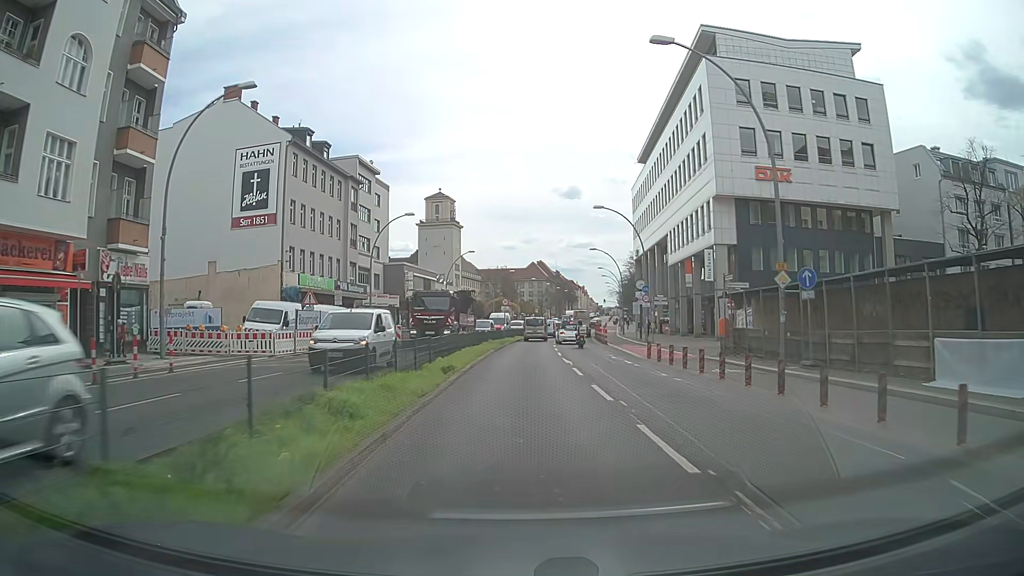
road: primary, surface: asphalt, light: Day
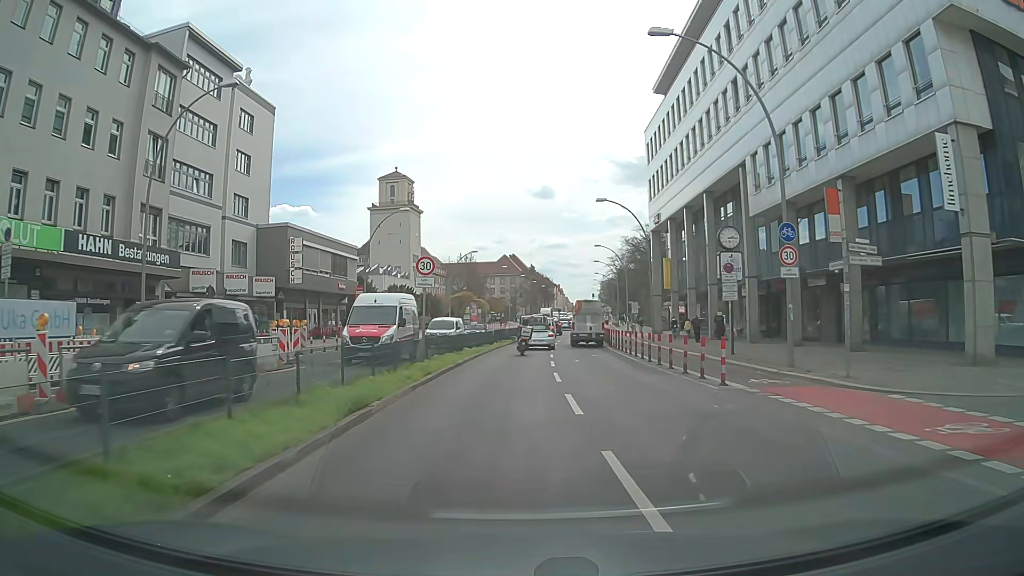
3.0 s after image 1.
(+1.2, +31.9) m; +2°
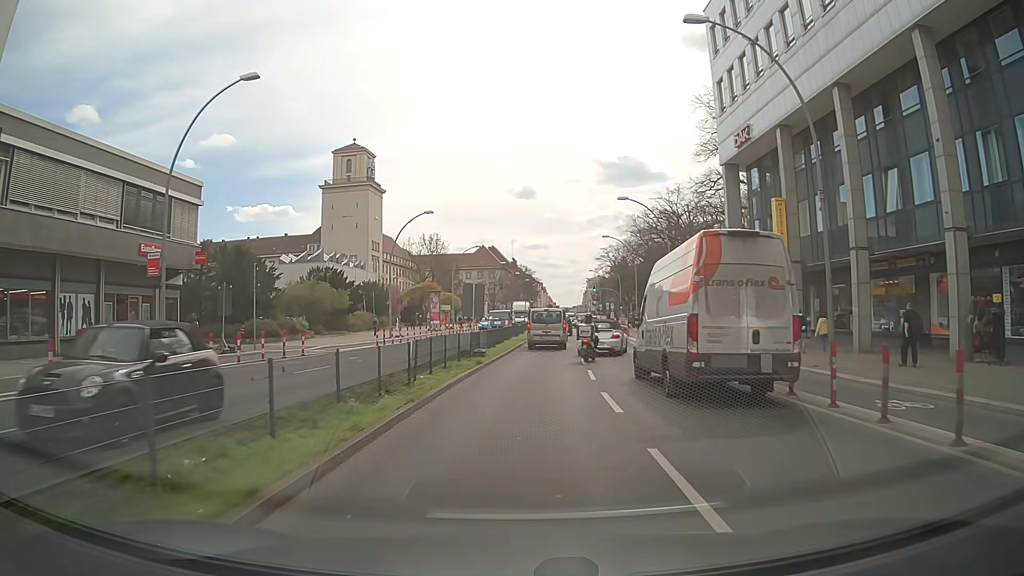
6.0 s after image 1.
(+0.4, +30.1) m; +3°
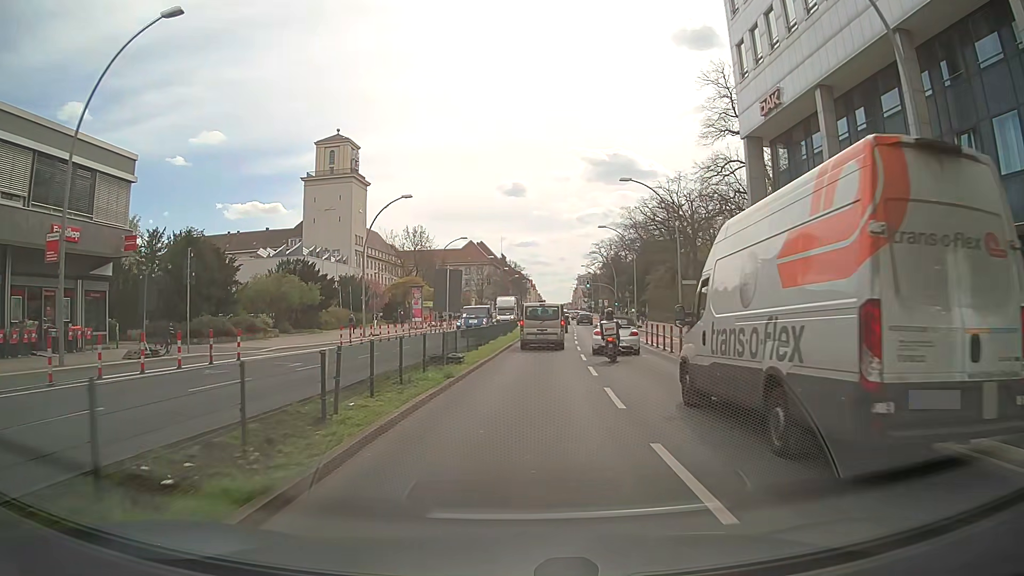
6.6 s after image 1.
(-0.1, +5.9) m; 0°
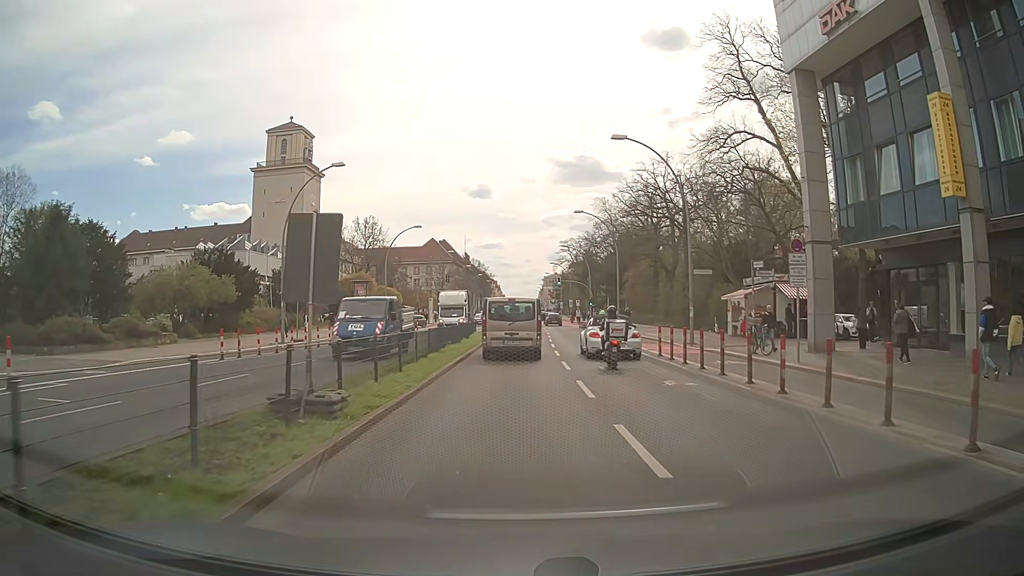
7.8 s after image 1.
(+0.2, +10.5) m; +3°
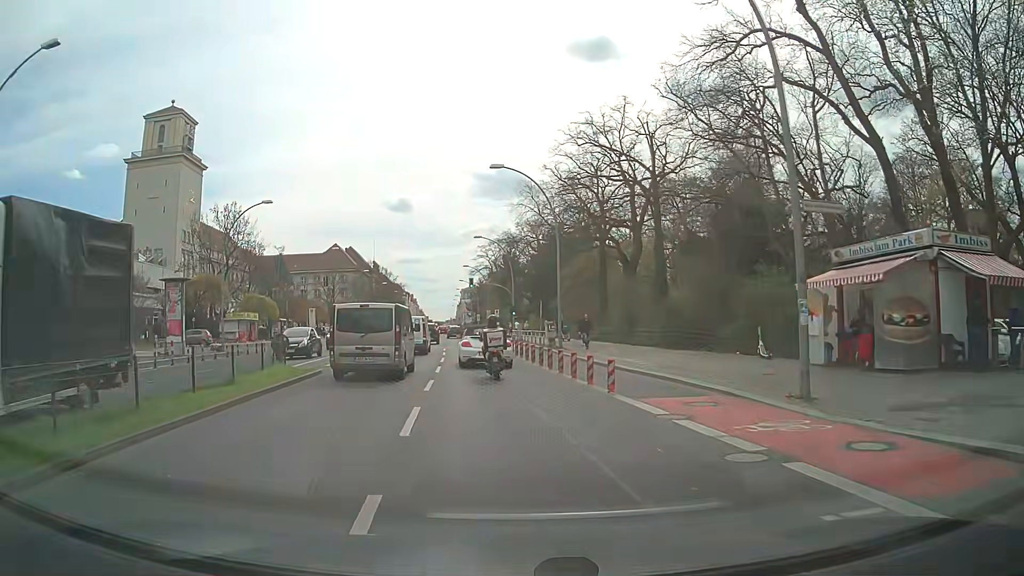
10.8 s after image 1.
(+1.6, +21.3) m; +7°
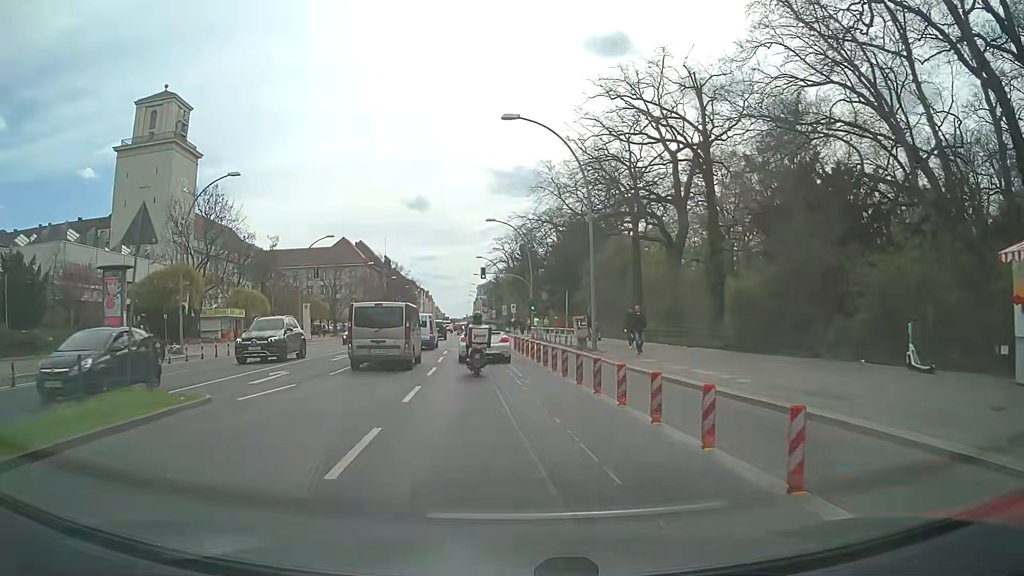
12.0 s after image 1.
(-0.2, +8.8) m; -1°
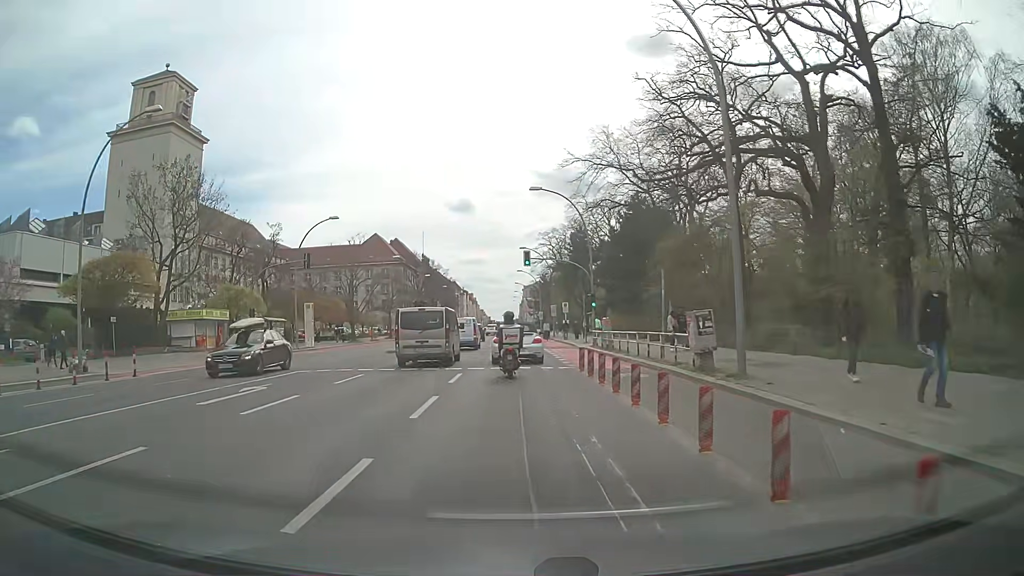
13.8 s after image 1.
(-0.5, +14.4) m; -4°
(0, +10) (0, +20) (0, +30) (0, +40) (-1, +50) (-1, +60) (-1, +70) (-1, +80) (-2, +90) (-2, +100) m
